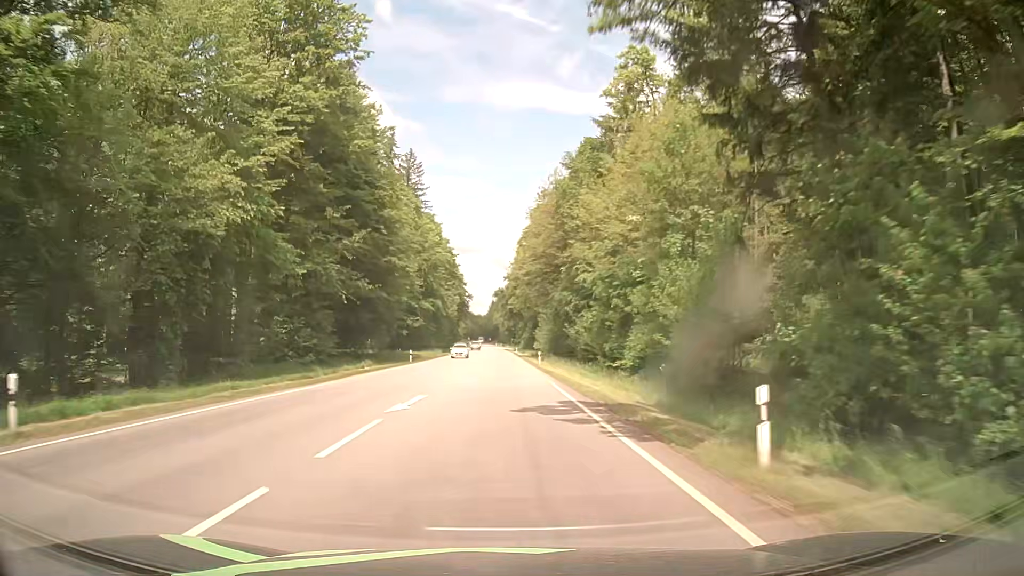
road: secondary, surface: asphalt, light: Day
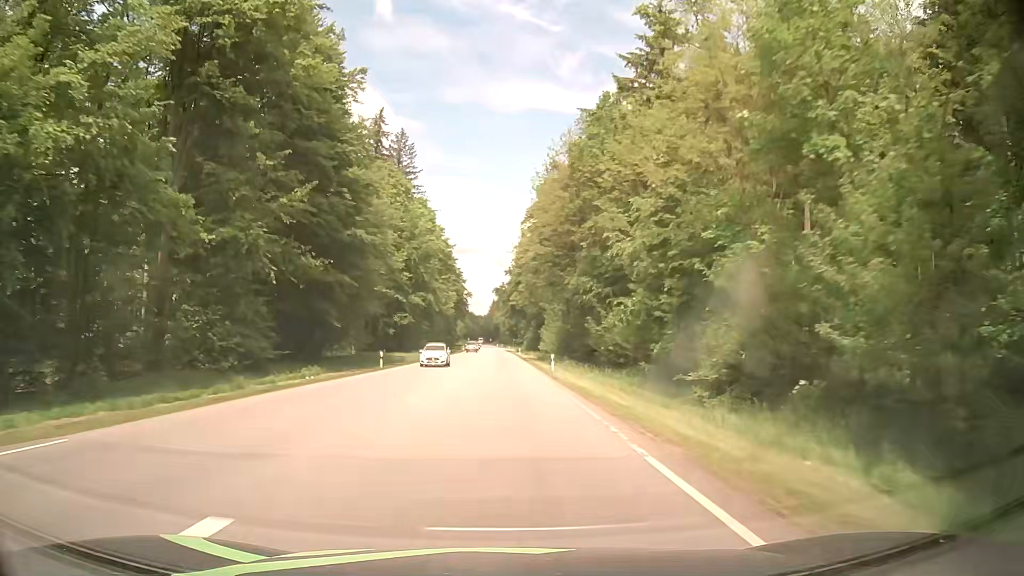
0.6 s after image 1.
(+0.1, +13.6) m; 0°
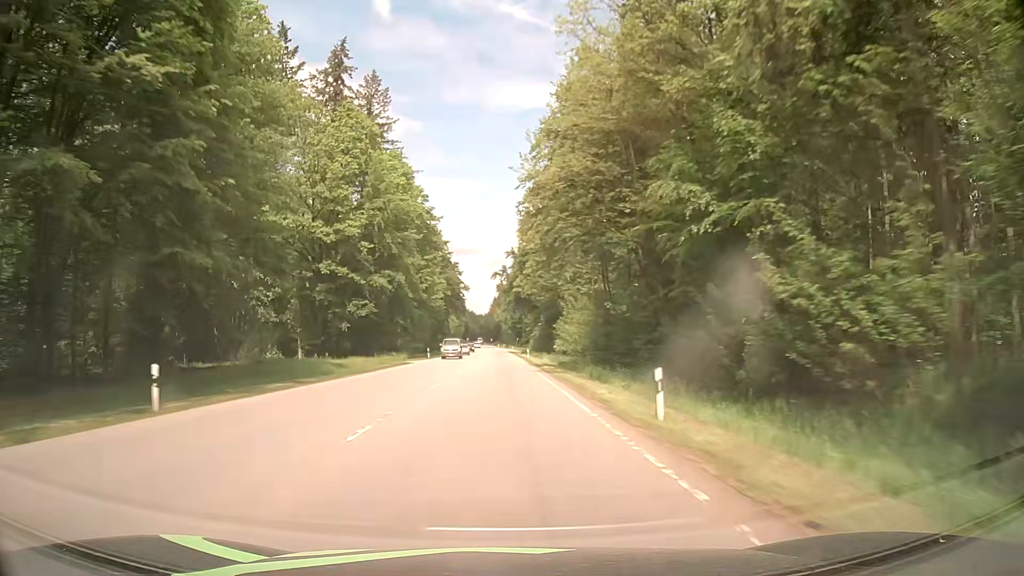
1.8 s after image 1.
(+0.2, +28.0) m; 0°
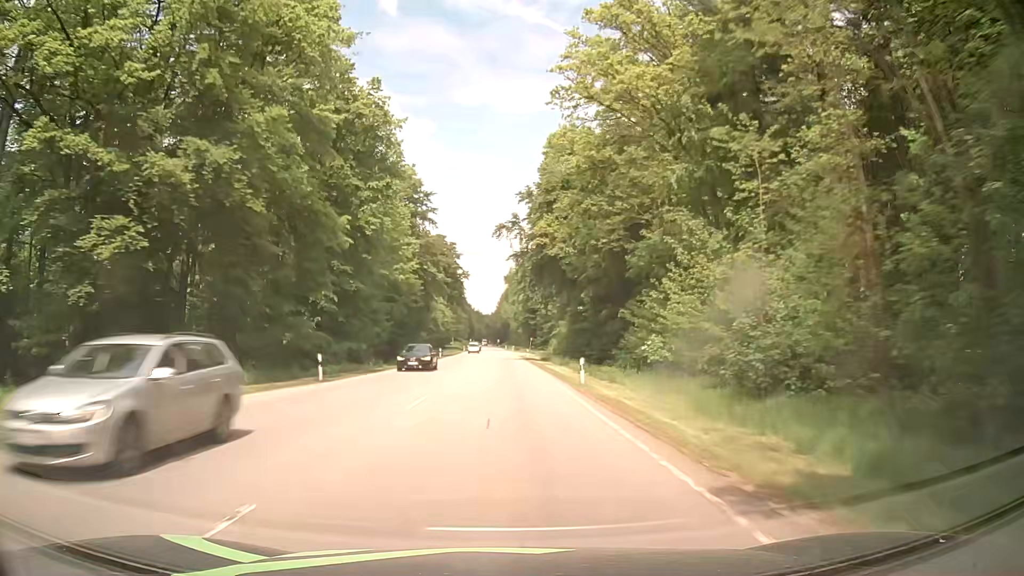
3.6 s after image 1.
(-0.2, +43.8) m; 0°
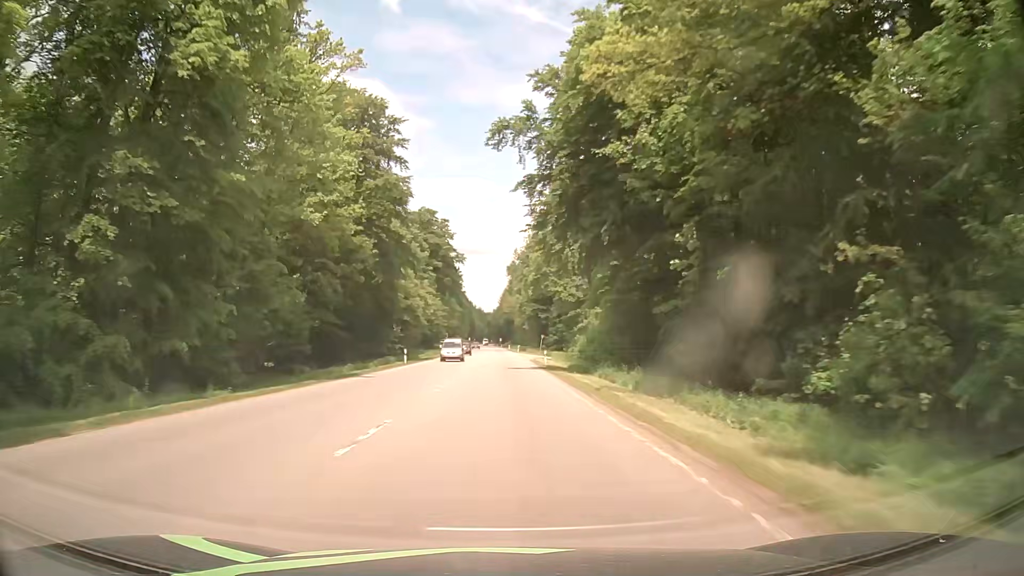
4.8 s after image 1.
(-0.2, +30.1) m; 0°
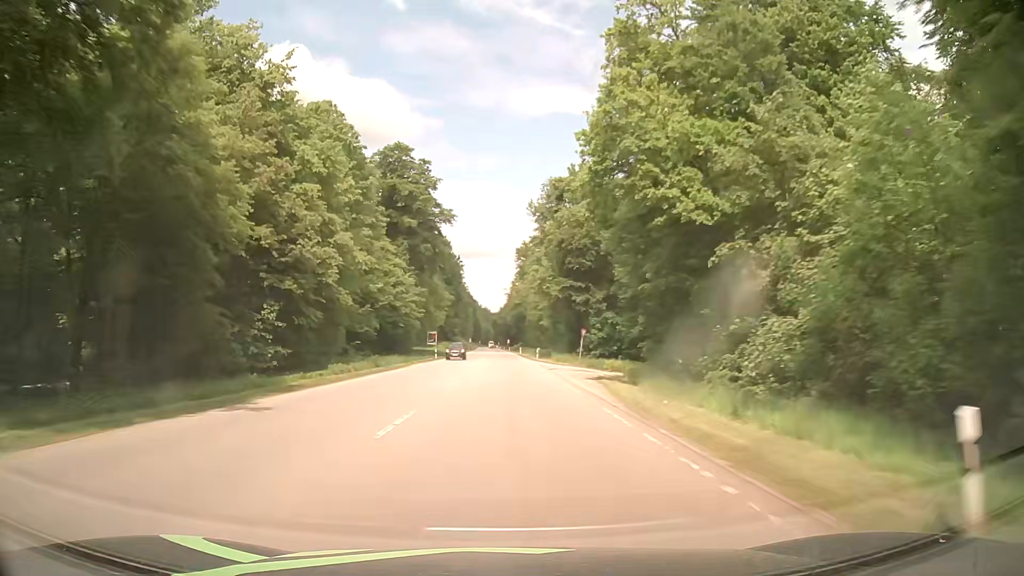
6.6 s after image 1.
(-0.6, +45.9) m; -1°
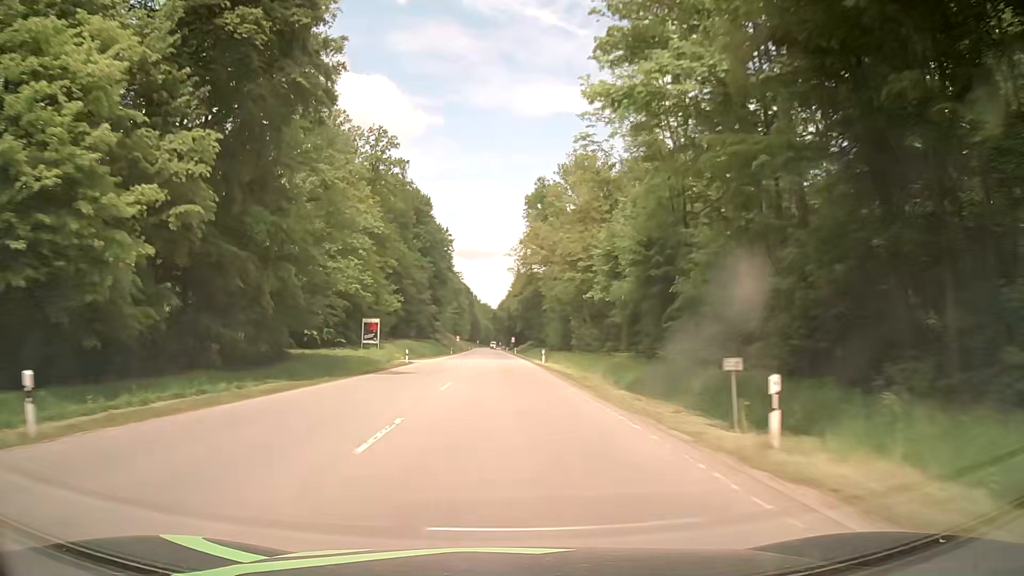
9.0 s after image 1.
(-0.3, +62.1) m; 0°
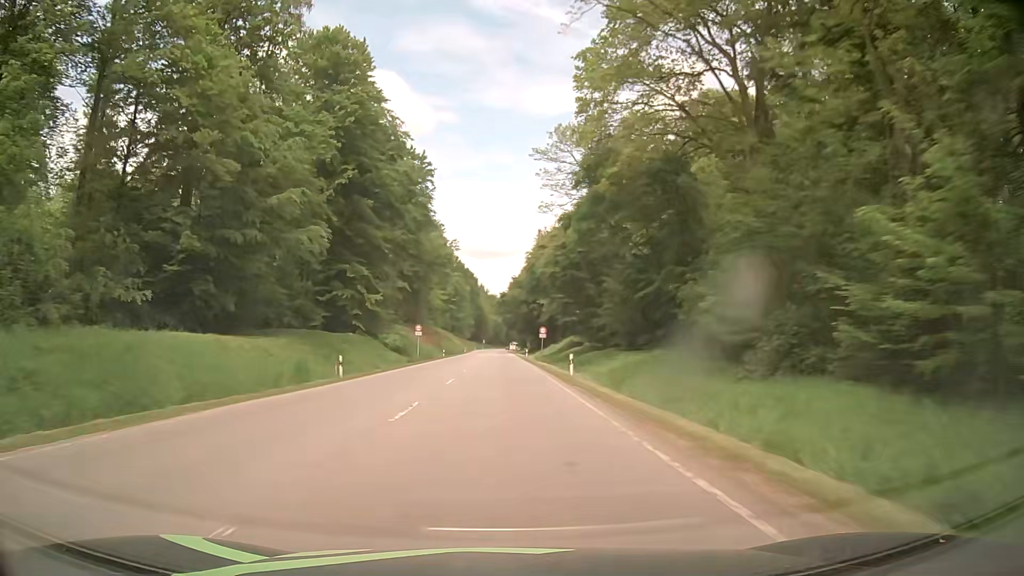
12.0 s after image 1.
(-0.6, +78.3) m; -1°
(0, +10) (0, +20) (0, +30) (0, +40) (0, +50) (0, +60) (-1, +70) (-1, +80) (-1, +90) (-1, +100) m
